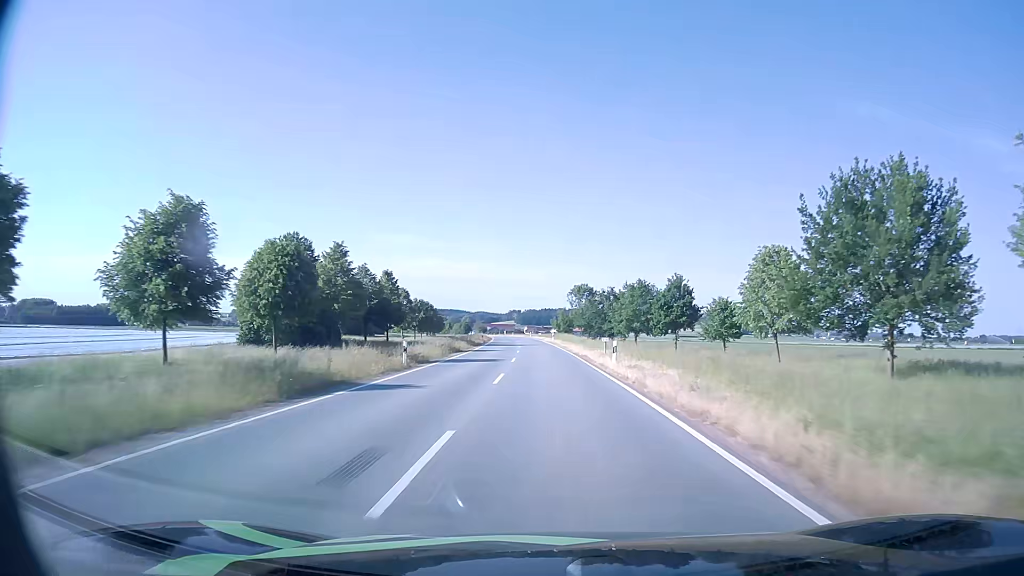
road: tertiary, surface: asphalt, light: Day
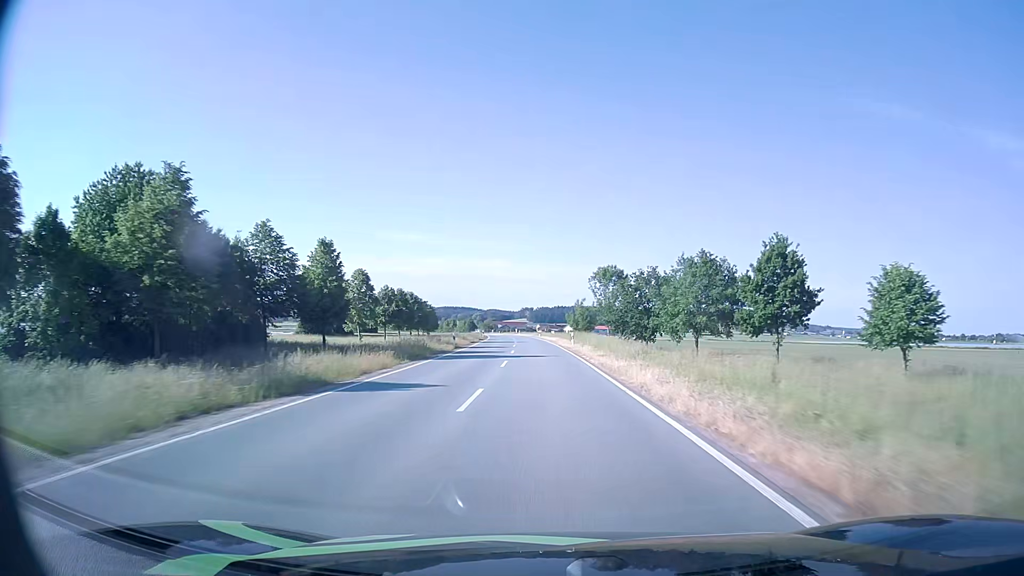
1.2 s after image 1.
(-0.2, +30.6) m; -1°
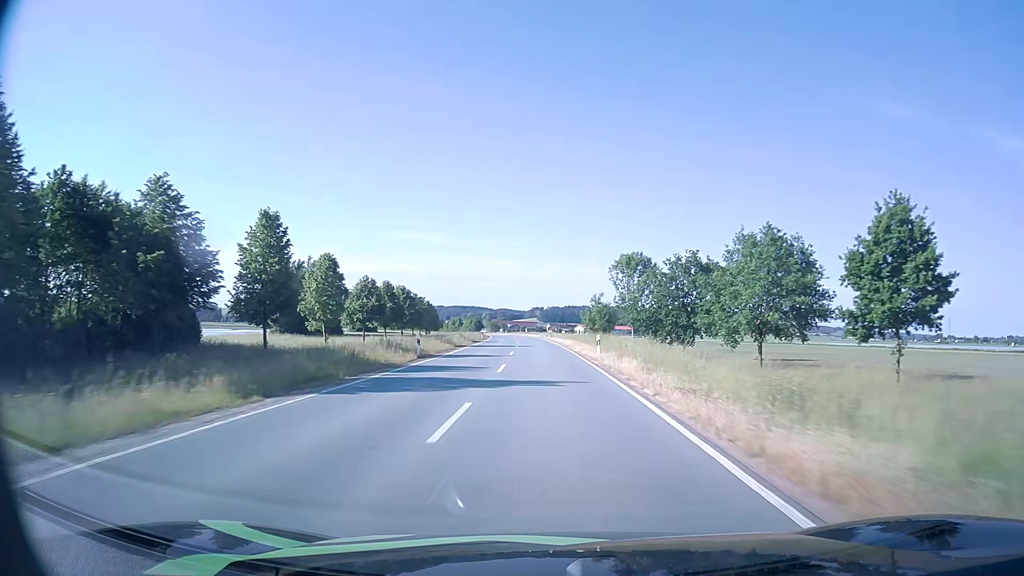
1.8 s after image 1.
(-0.2, +15.4) m; -1°
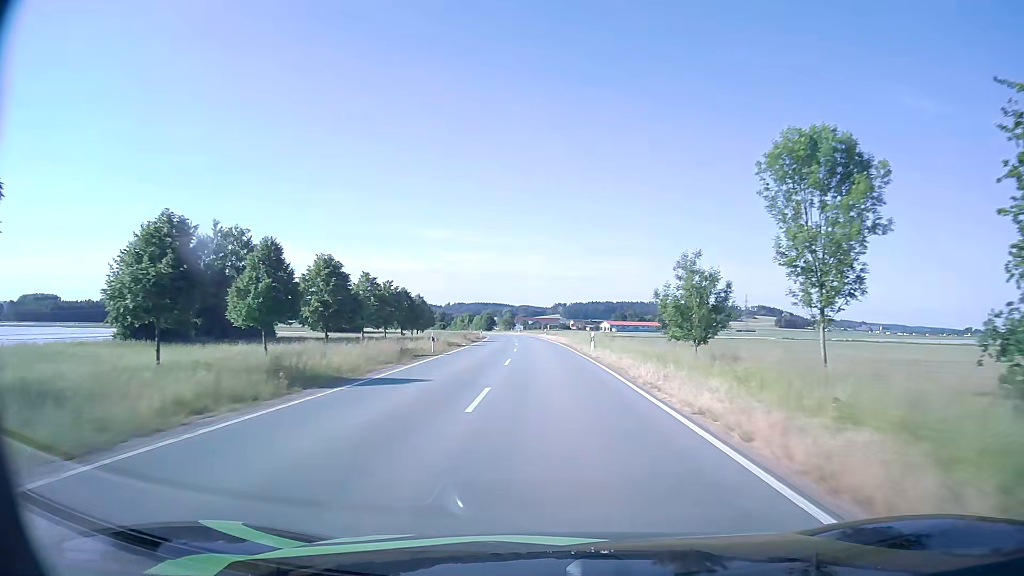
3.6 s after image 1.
(-1.0, +45.9) m; -2°
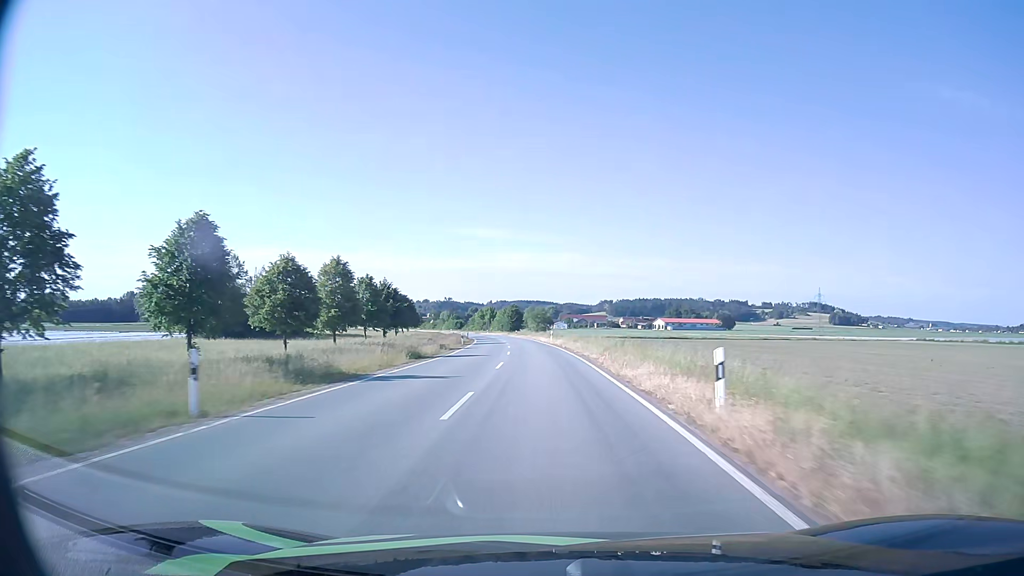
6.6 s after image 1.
(-2.1, +73.8) m; -4°
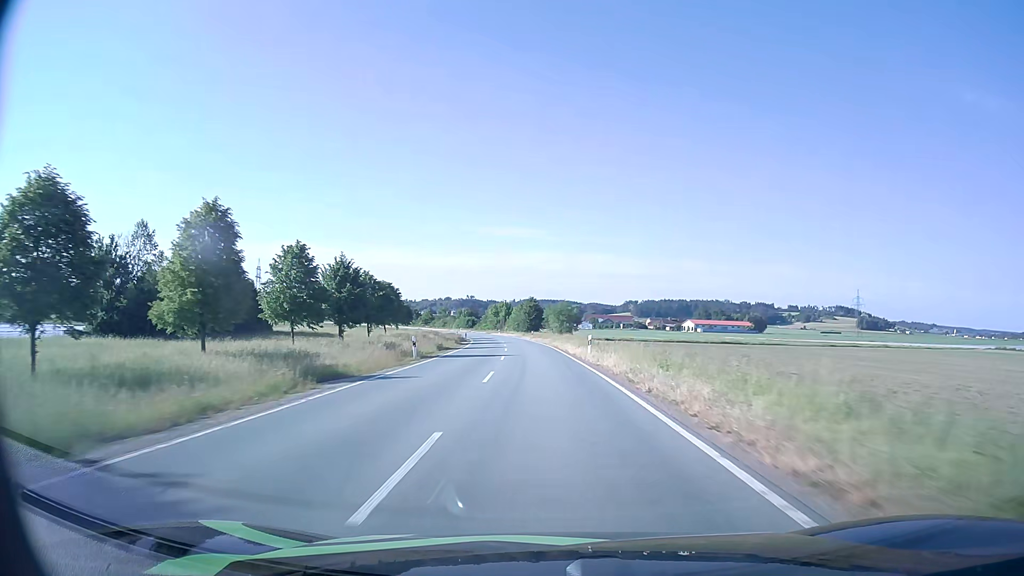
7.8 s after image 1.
(-0.5, +29.4) m; -2°
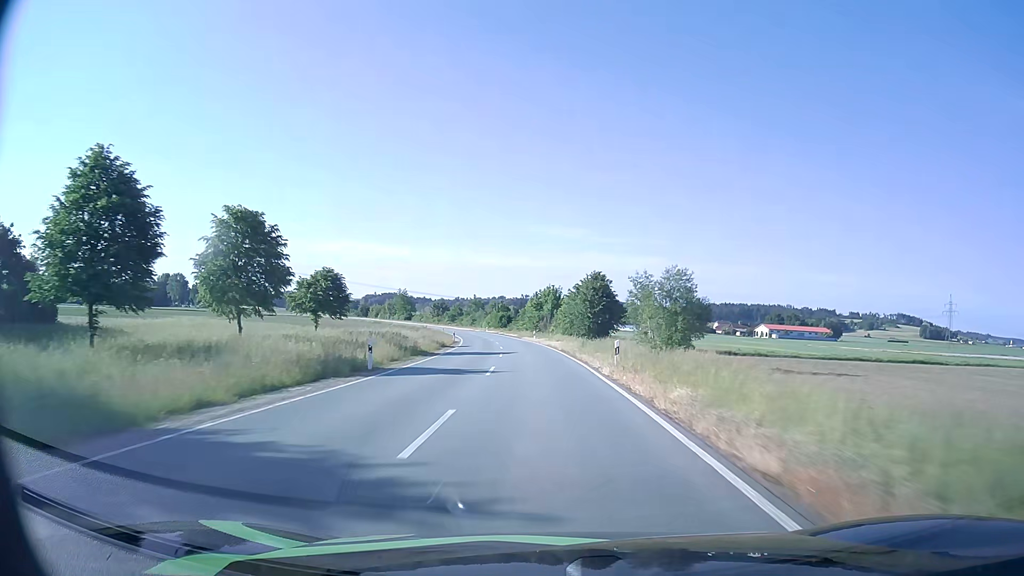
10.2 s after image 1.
(-2.1, +58.8) m; -4°
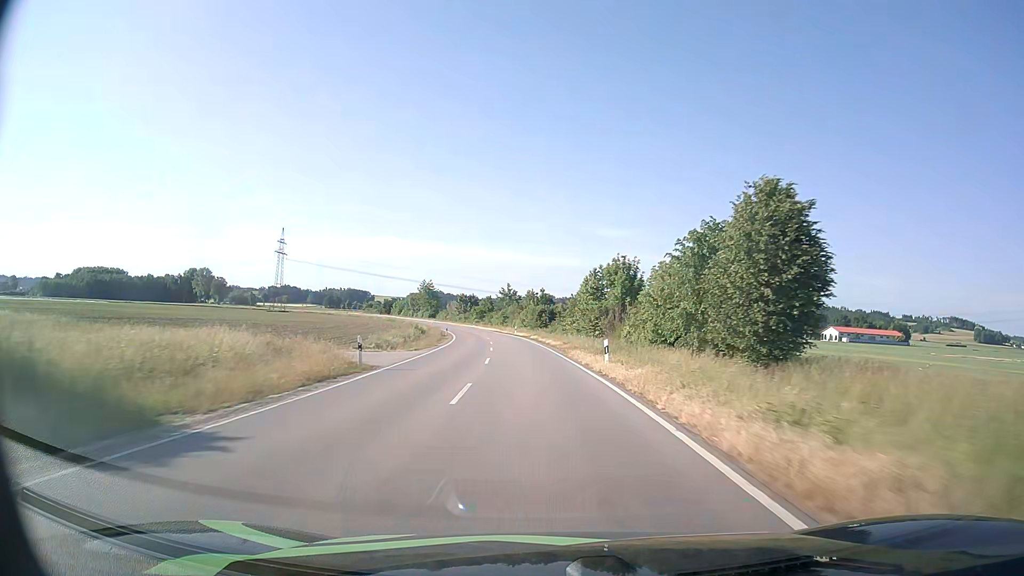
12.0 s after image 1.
(-1.6, +44.1) m; -4°
(0, +10) (0, +20) (-1, +30) (-2, +40) (-3, +50) (-4, +60) (-5, +70) (-6, +80) (-8, +90) (-10, +99) m
